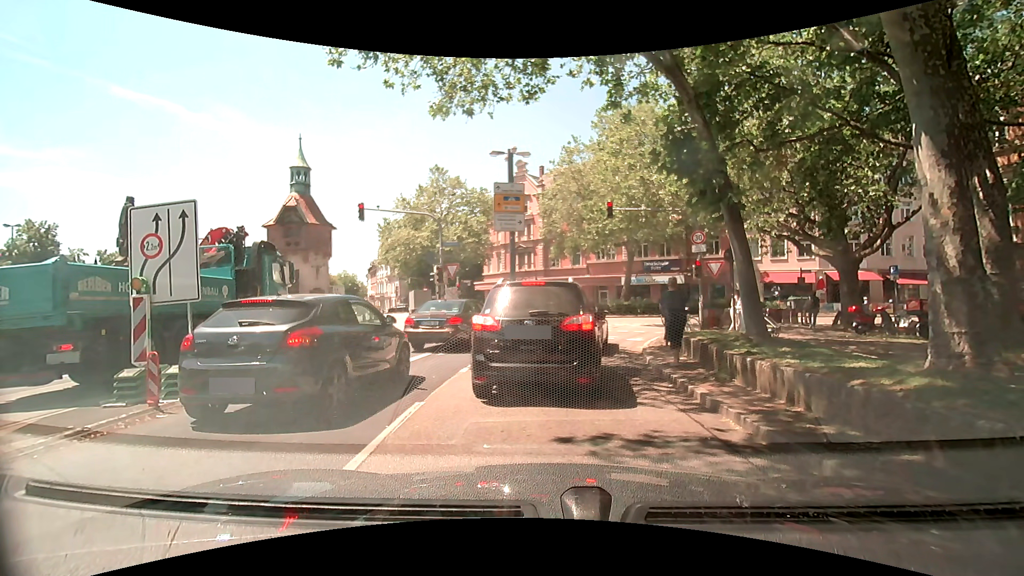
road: primary_link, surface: asphalt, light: Day
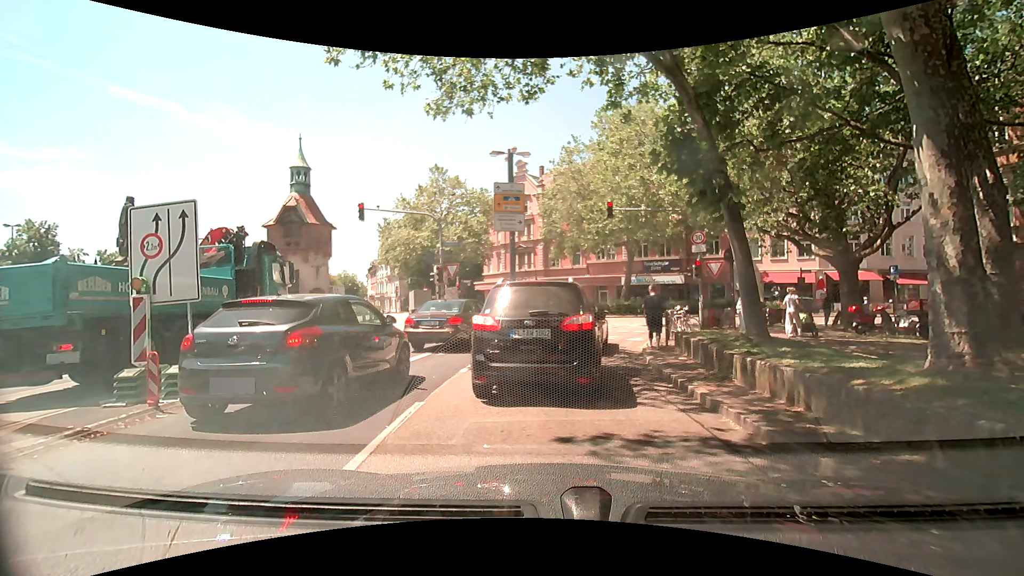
(0.0, 0.0) m; 0°
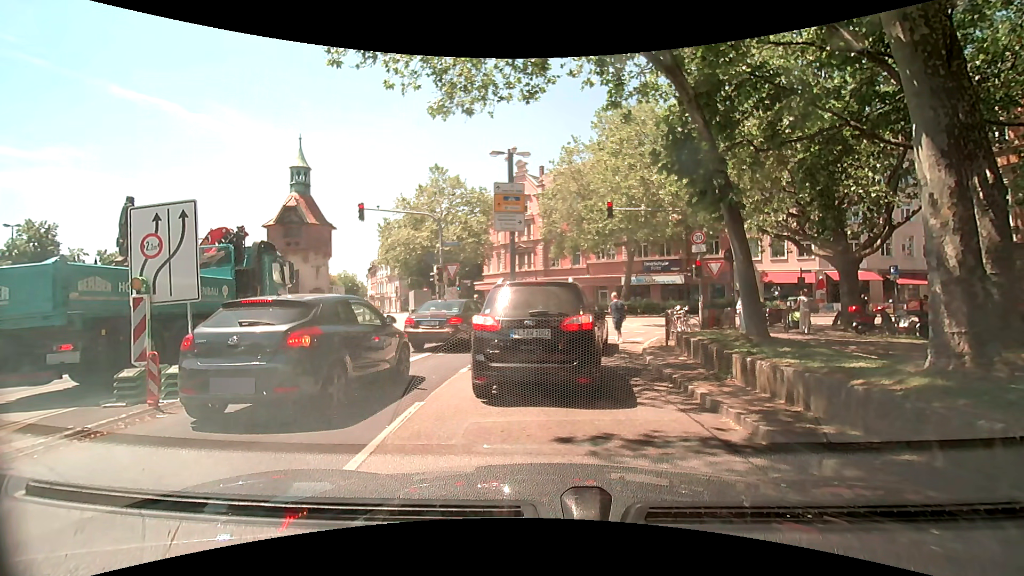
(0.0, 0.0) m; 0°
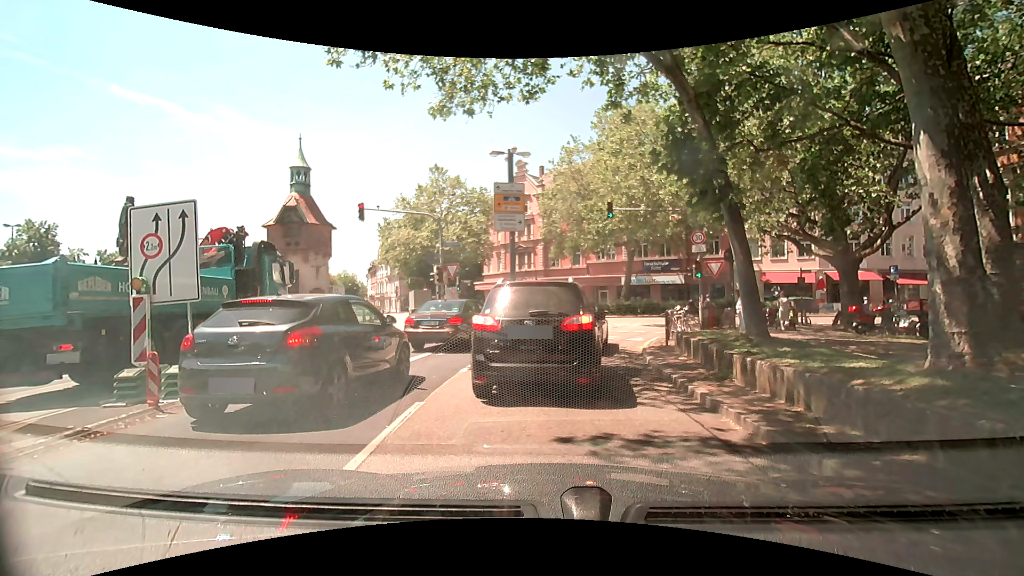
(0.0, 0.0) m; 0°
